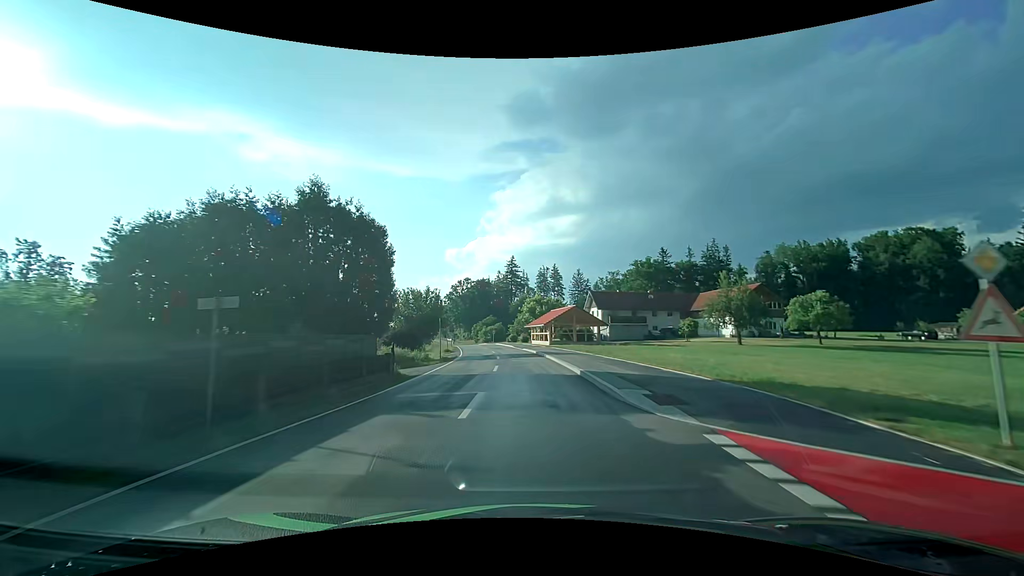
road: tertiary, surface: asphalt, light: Day
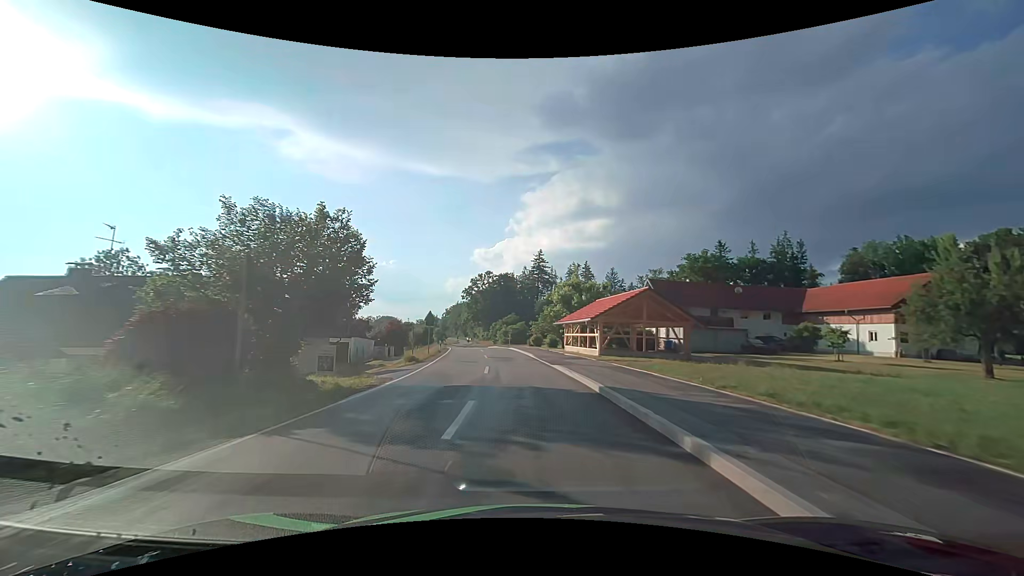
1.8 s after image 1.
(-0.5, +25.9) m; -3°
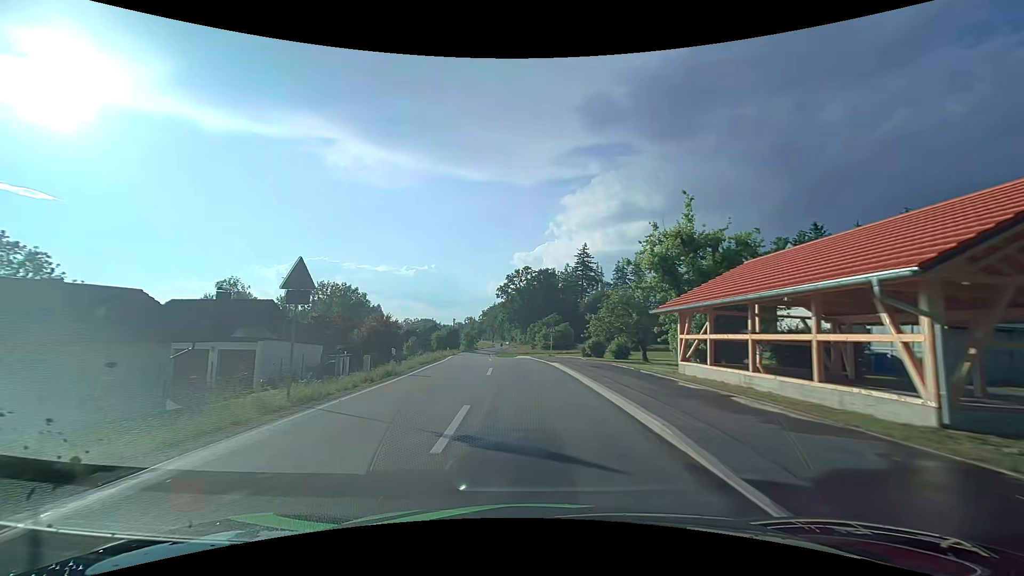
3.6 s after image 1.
(-1.0, +25.0) m; -4°
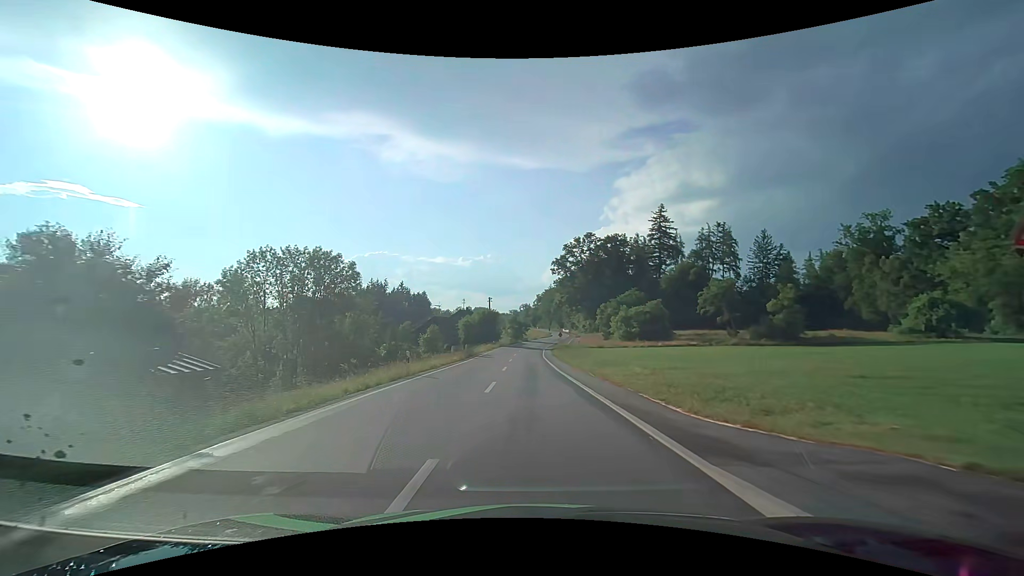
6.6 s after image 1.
(-2.4, +40.2) m; -6°
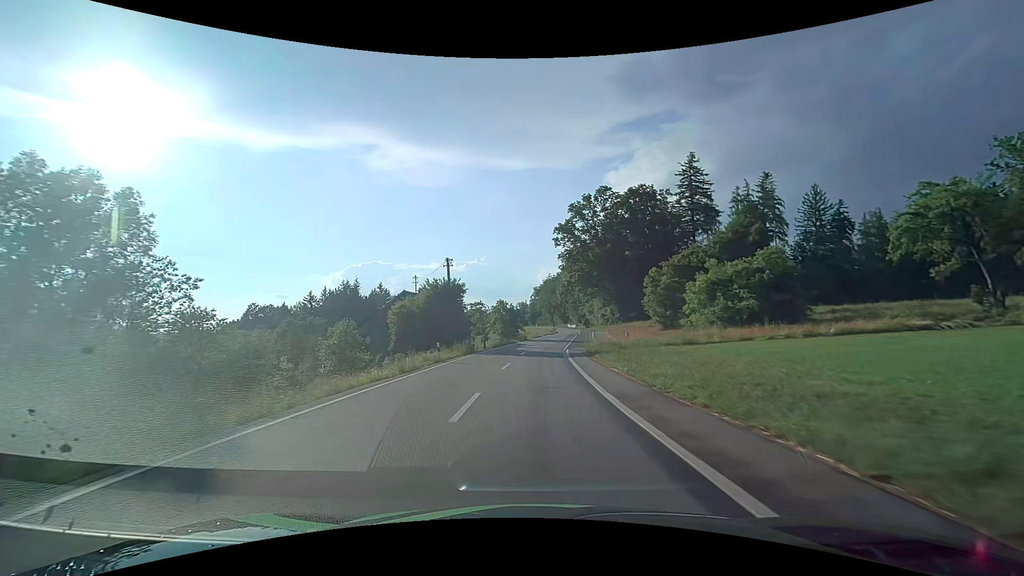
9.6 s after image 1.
(-0.6, +42.1) m; 0°
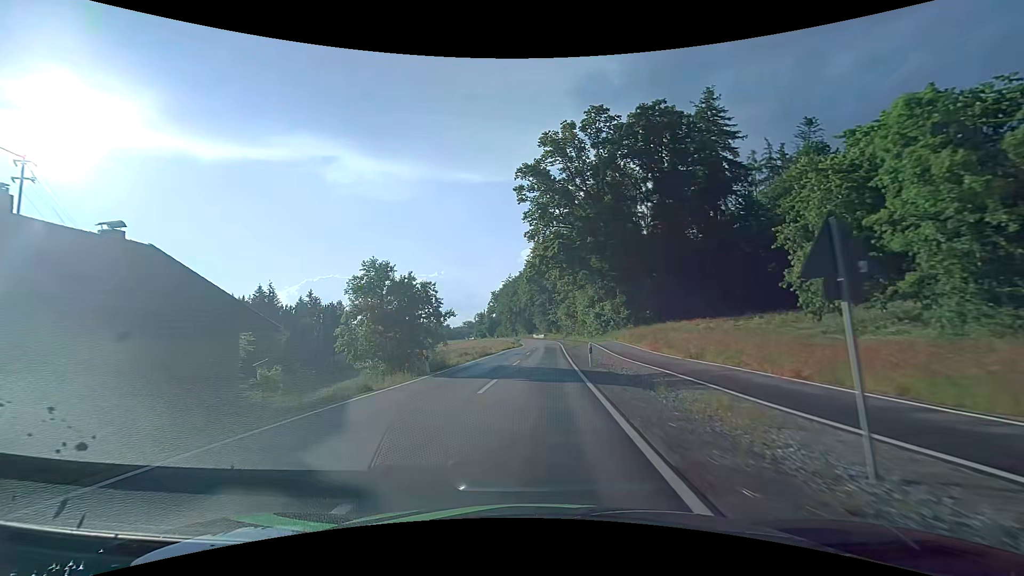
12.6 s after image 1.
(+1.5, +43.7) m; +5°
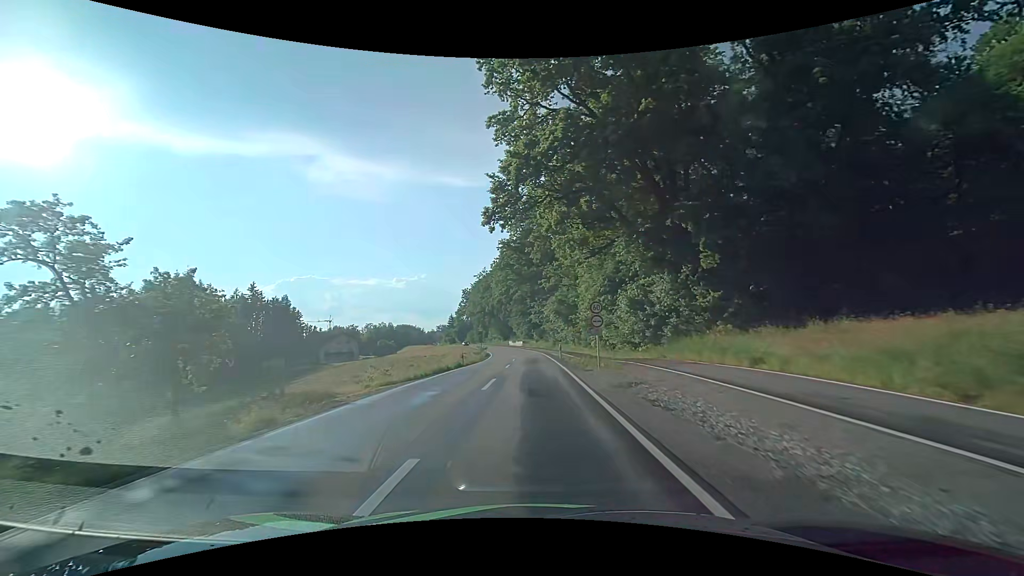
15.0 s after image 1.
(+0.7, +34.4) m; +2°
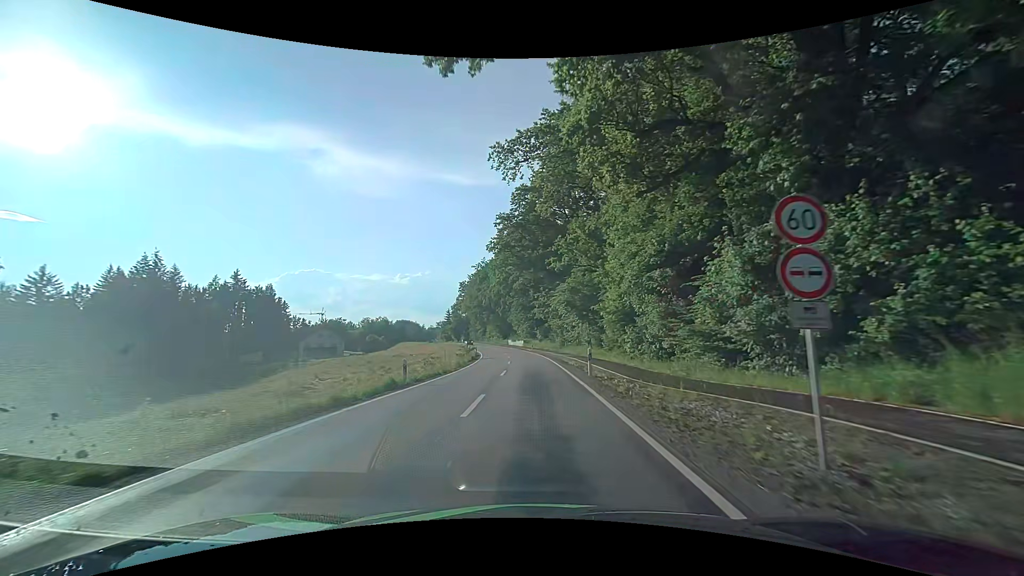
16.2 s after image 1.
(0.0, +16.7) m; -1°
(0, +10) (0, +20) (0, +30) (0, +40) (-1, +50) (-2, +60) (-3, +70) (-4, +80) (-6, +90) (-8, +99) m
